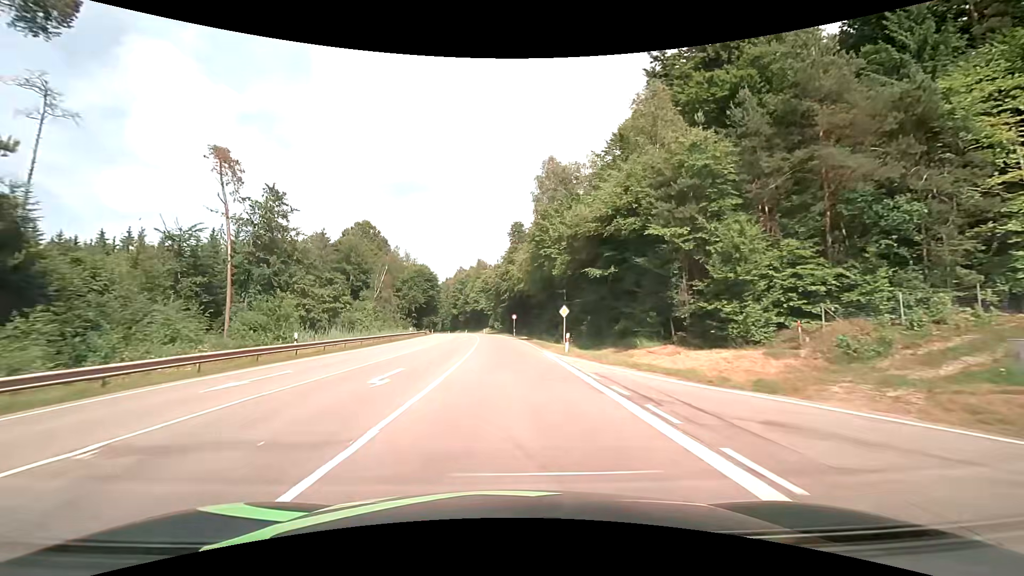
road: secondary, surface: asphalt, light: Day
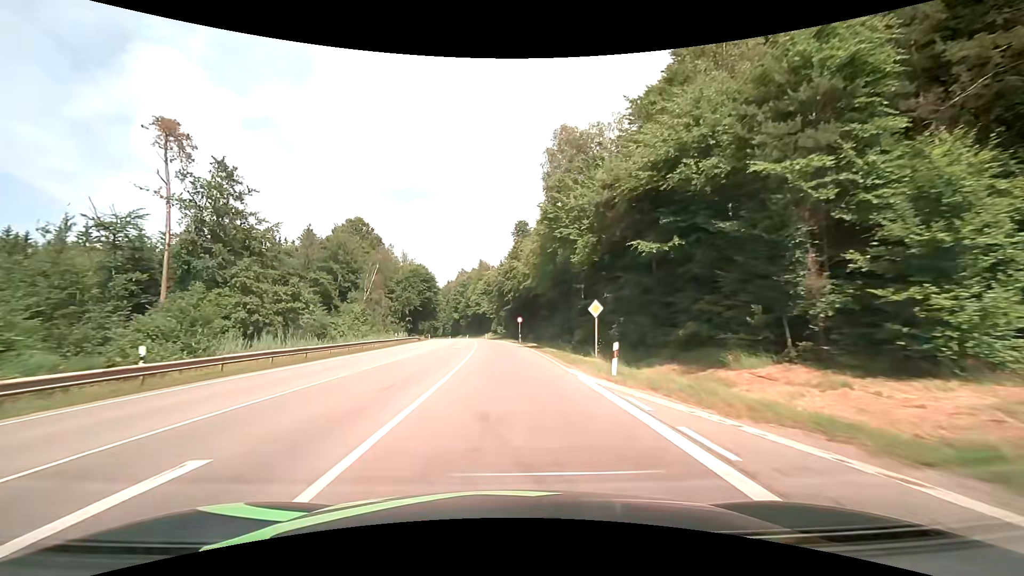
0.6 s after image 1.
(0.0, +10.7) m; 0°
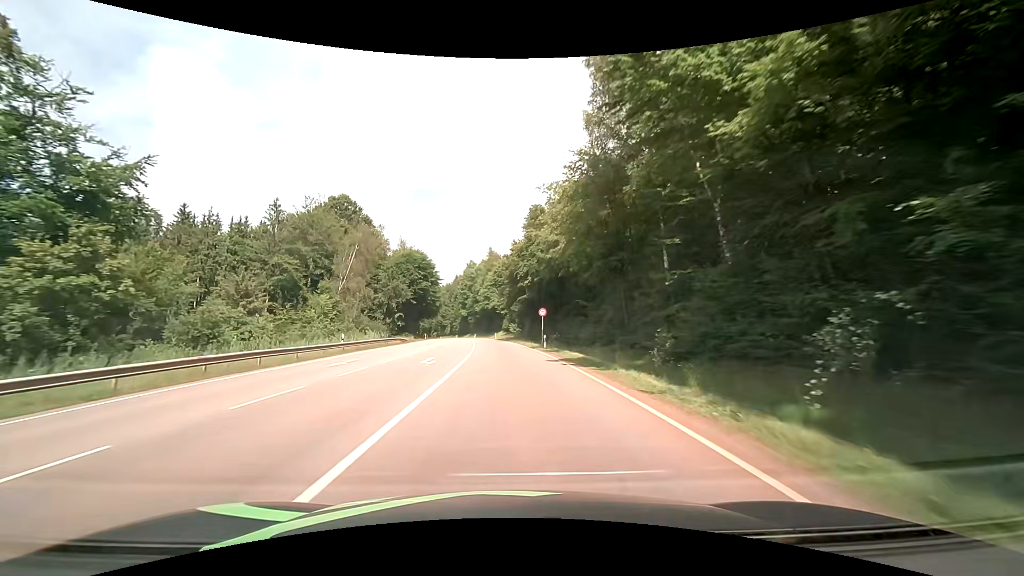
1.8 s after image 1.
(-0.2, +21.4) m; -2°
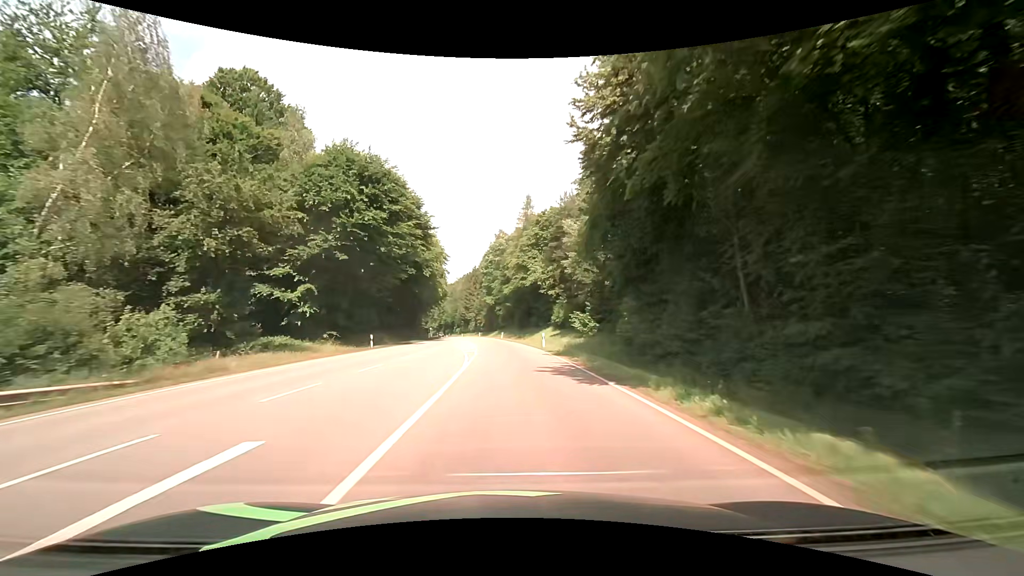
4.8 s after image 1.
(-1.9, +53.6) m; -4°
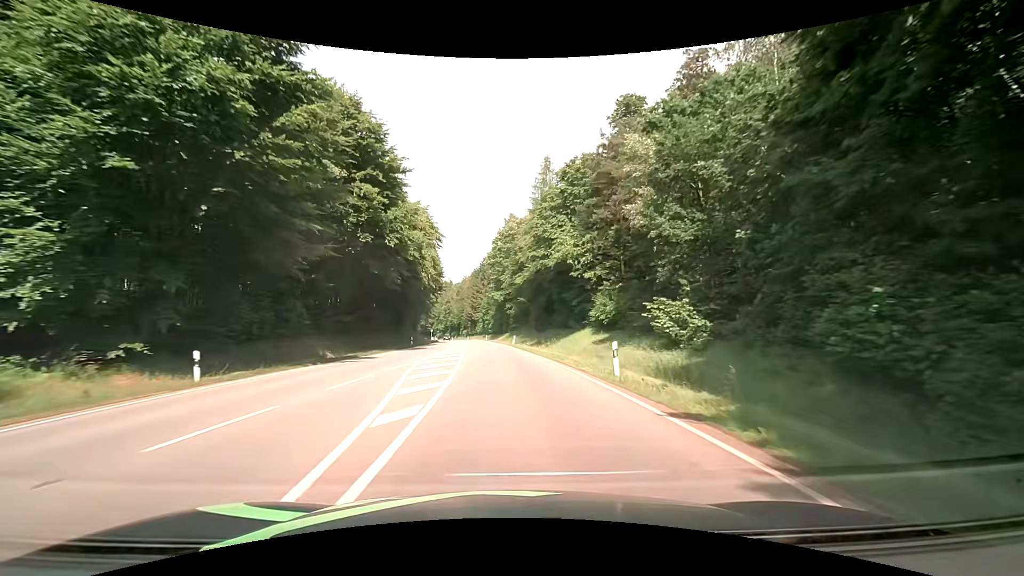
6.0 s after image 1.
(-0.3, +21.6) m; -1°
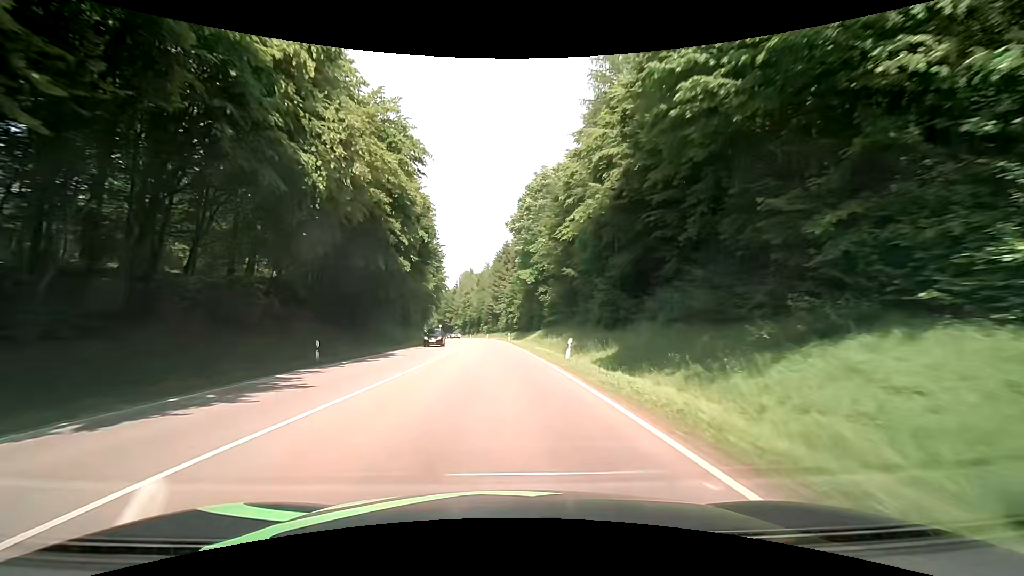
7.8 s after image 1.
(-0.8, +32.4) m; -3°
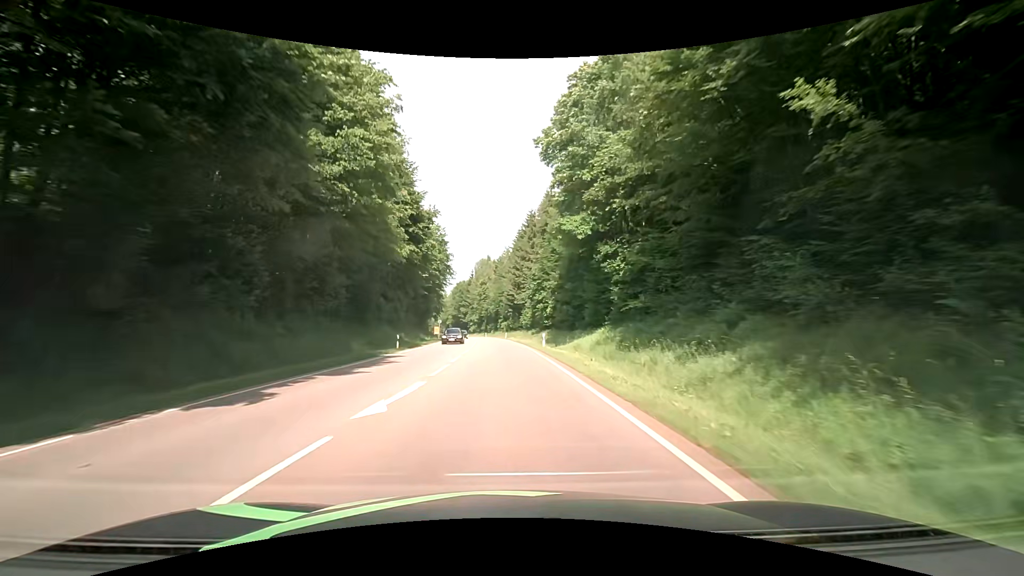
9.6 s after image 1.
(-0.9, +32.4) m; -2°
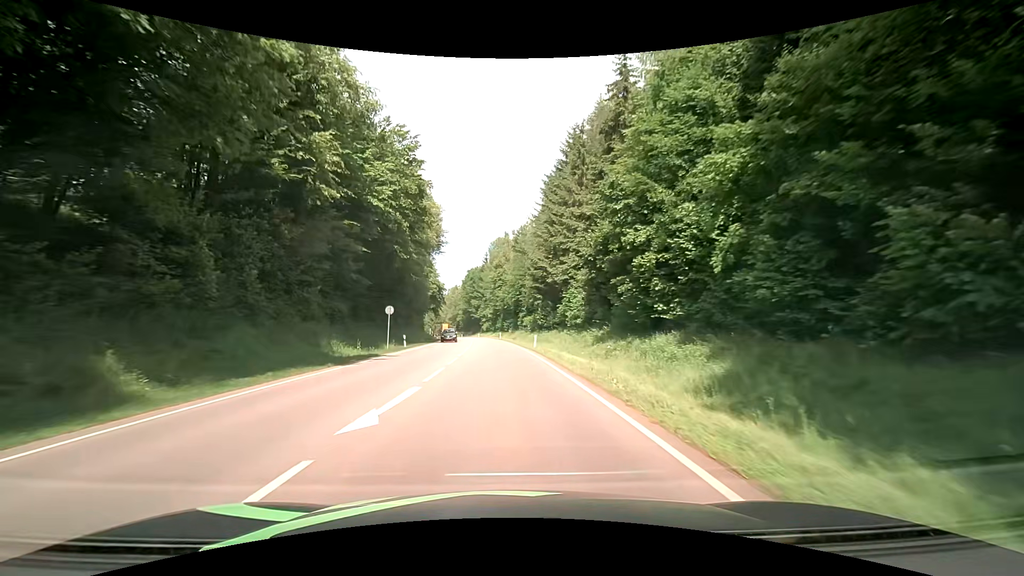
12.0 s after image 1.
(-1.5, +43.2) m; -3°
(0, +10) (0, +20) (-1, +30) (-1, +40) (-1, +50) (-2, +60) (-3, +70) (-4, +80) (-5, +90) (-6, +100) m
